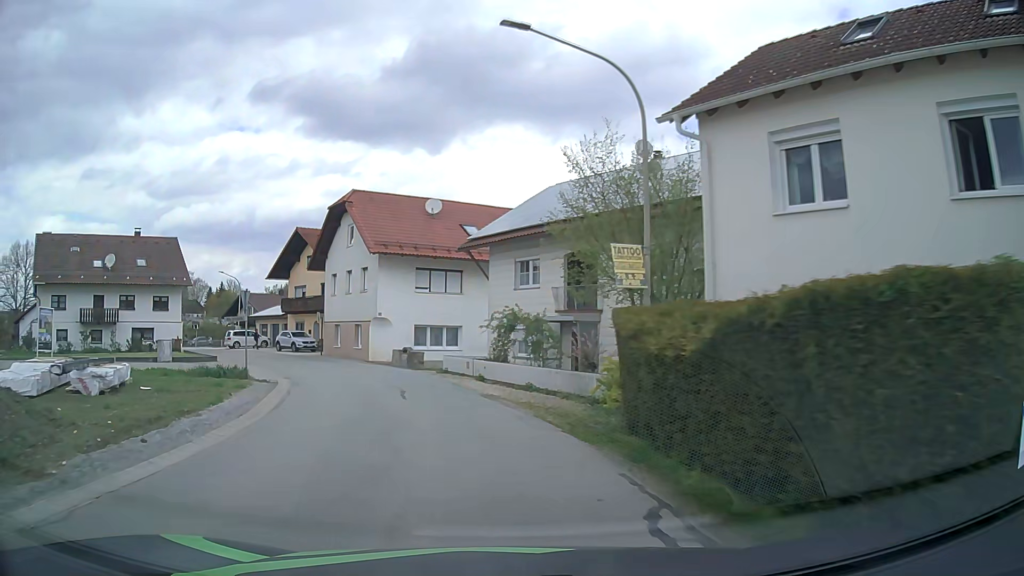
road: tertiary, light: Day
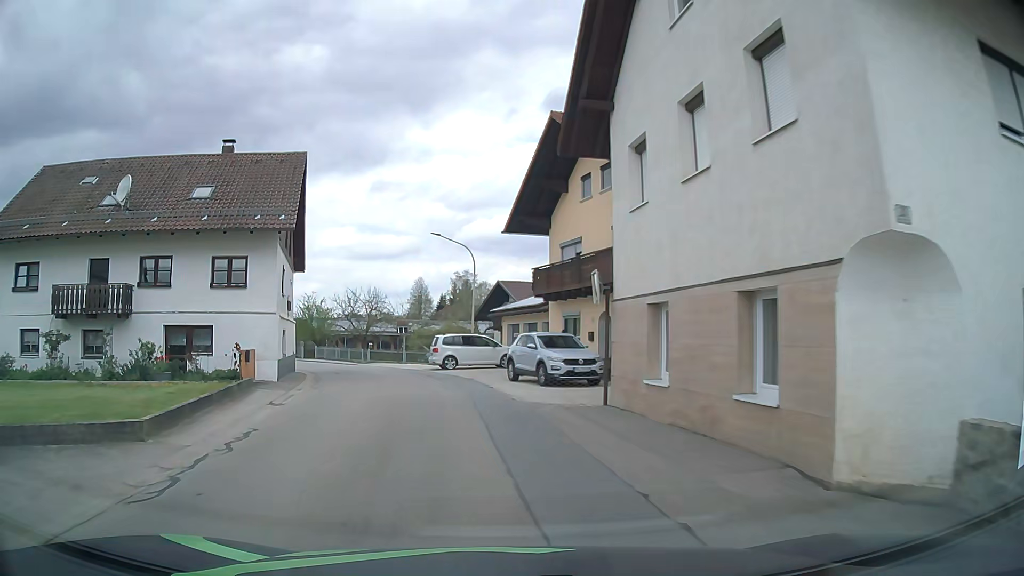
(-6.7, +28.8) m; -27°
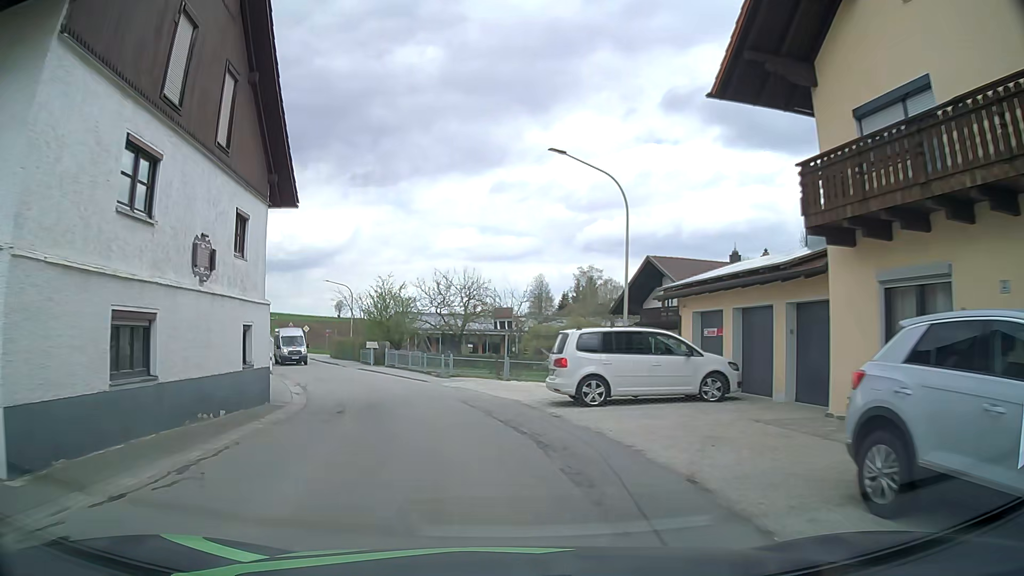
(-1.5, +16.9) m; -9°
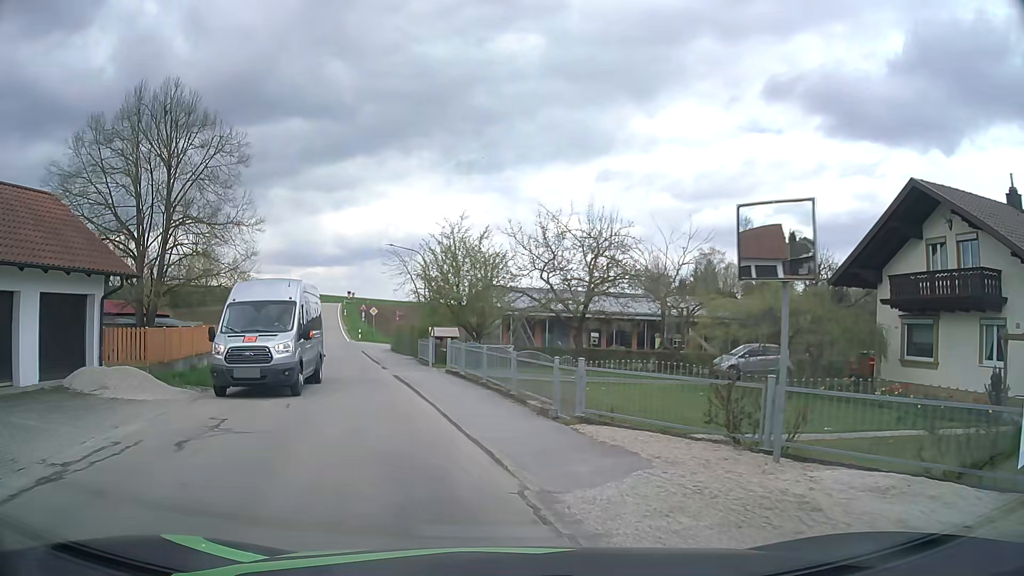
(-1.6, +17.5) m; -10°
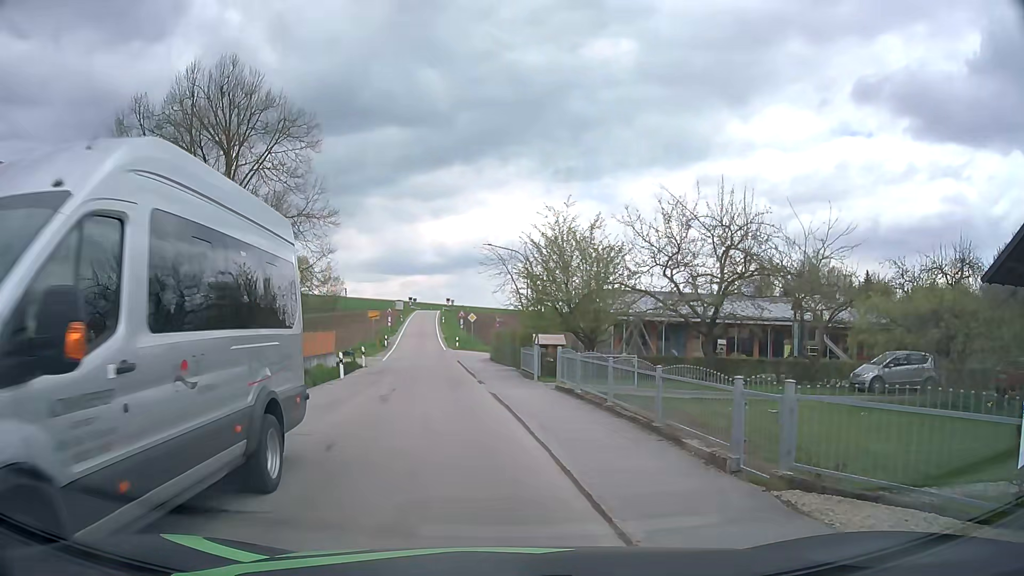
(-0.2, +3.8) m; -7°
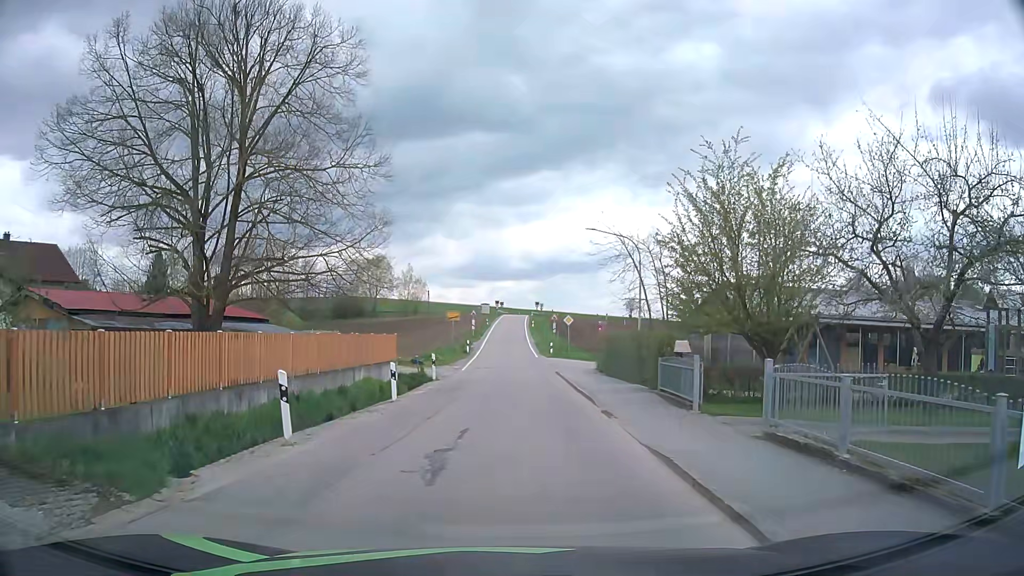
(-1.1, +8.6) m; -9°
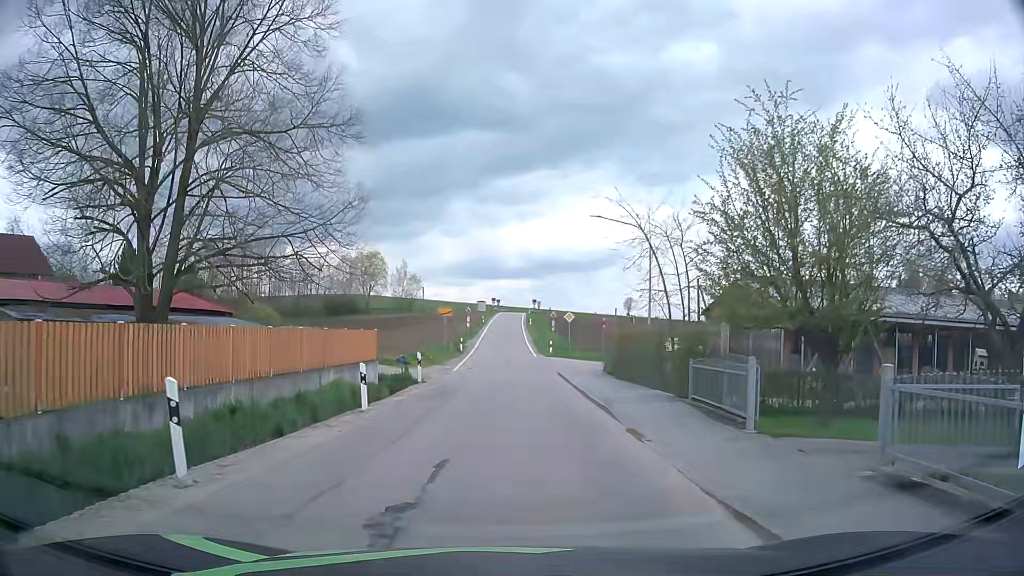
(0.0, +3.5) m; +1°
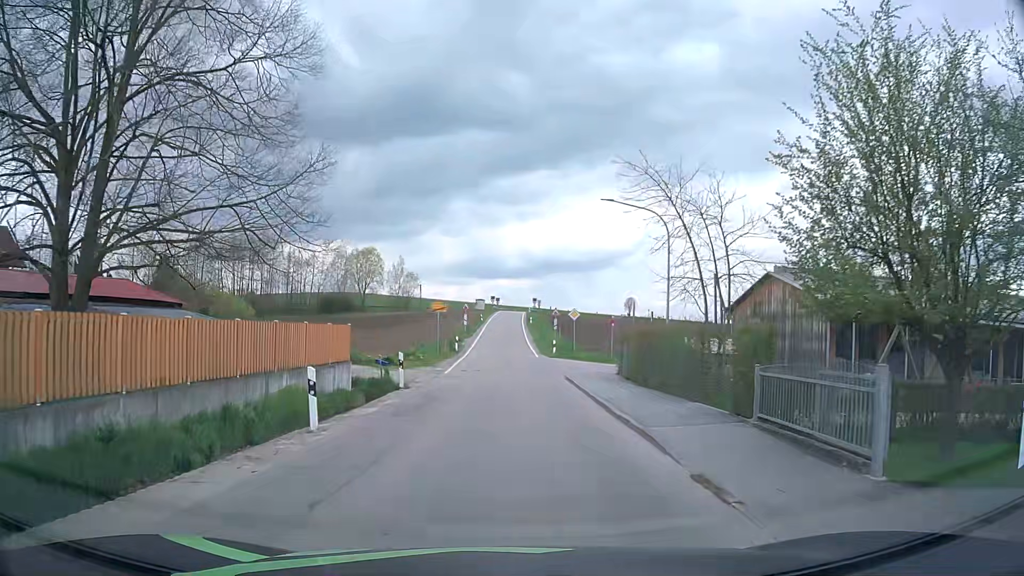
(0.0, +4.0) m; -1°
